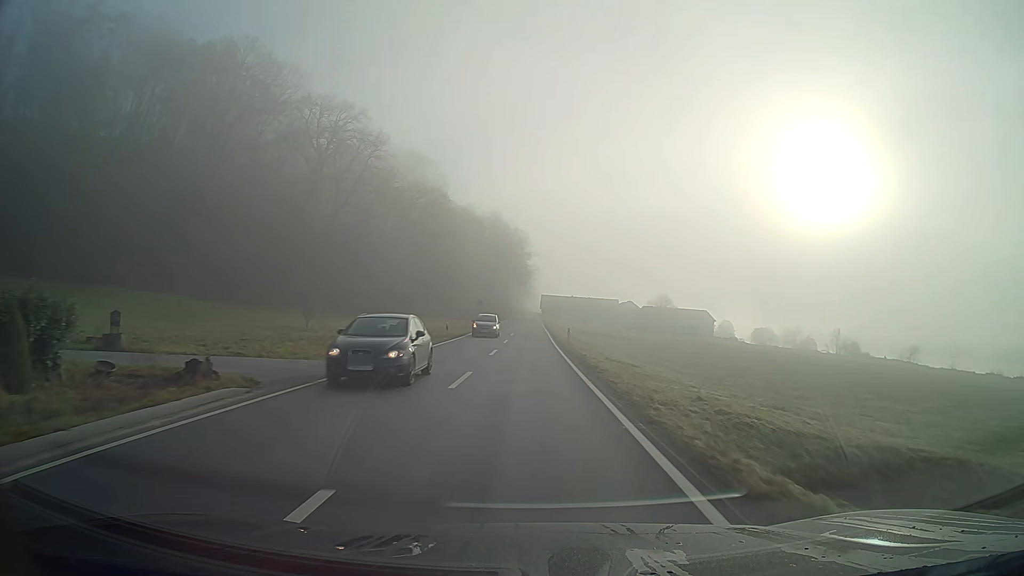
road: secondary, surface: asphalt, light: Day
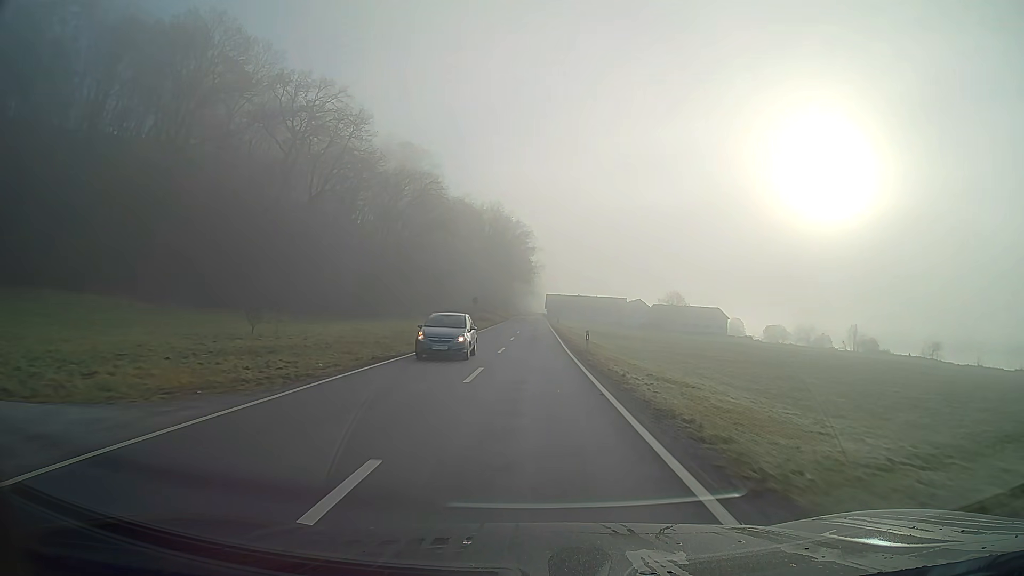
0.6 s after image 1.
(0.0, +10.9) m; 0°
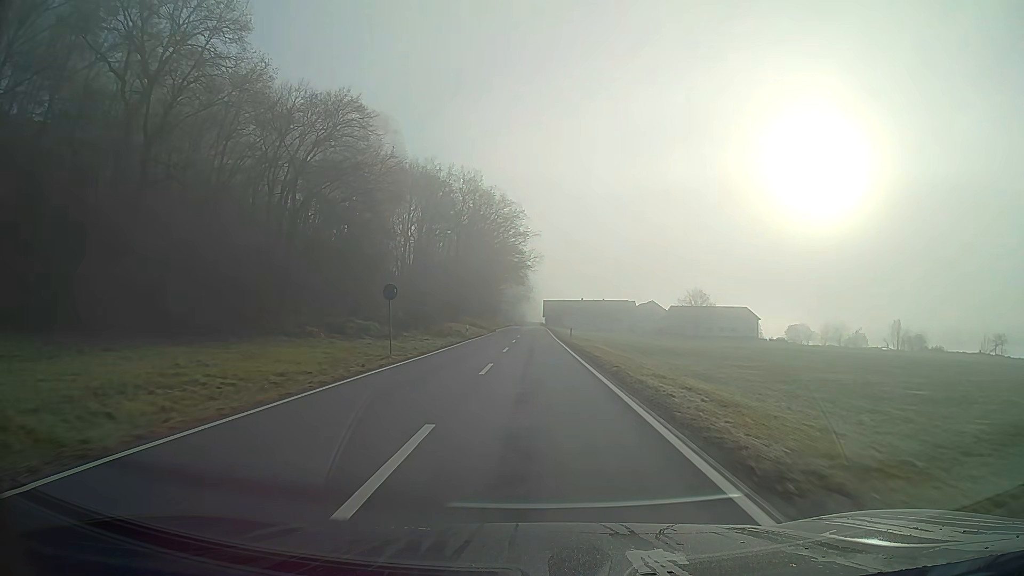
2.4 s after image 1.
(+0.1, +34.0) m; 0°
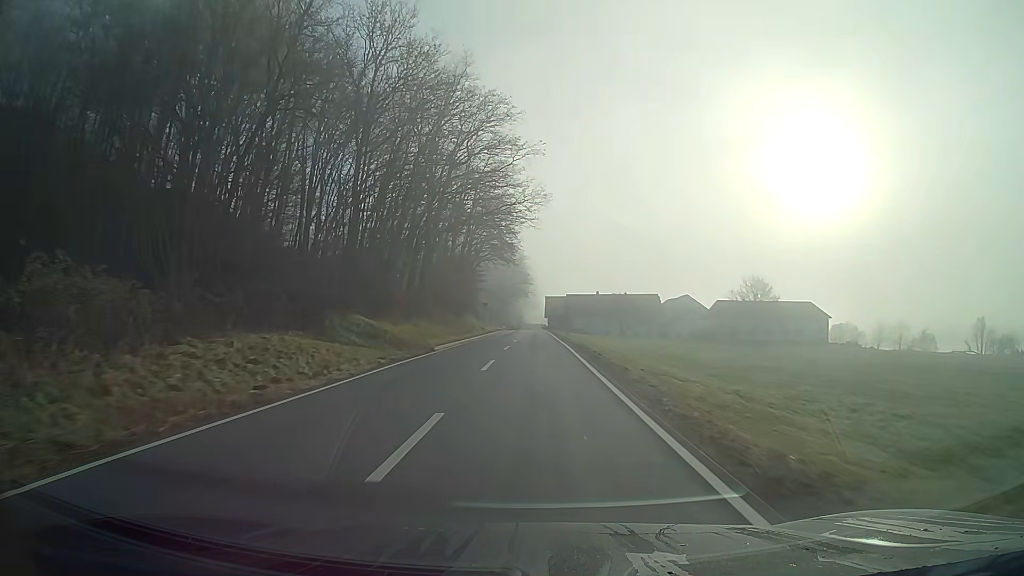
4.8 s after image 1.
(+0.1, +47.1) m; 0°
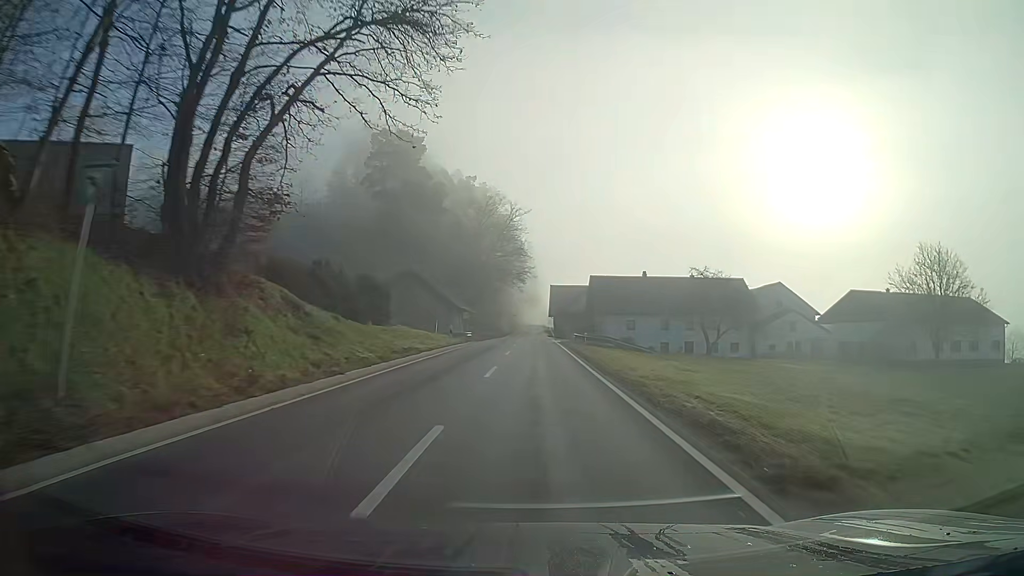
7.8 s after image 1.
(-0.2, +61.1) m; 0°
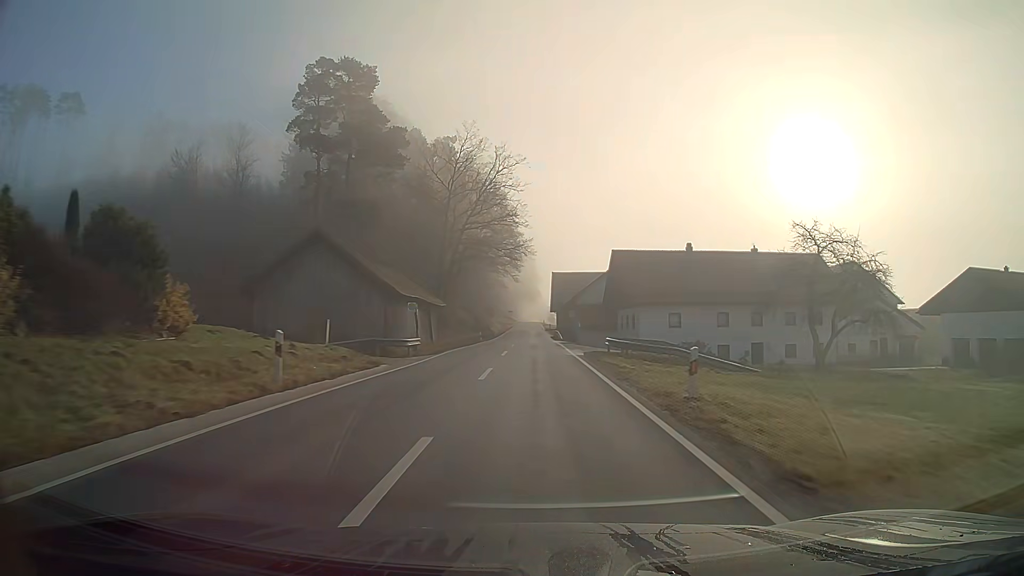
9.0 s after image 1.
(+0.1, +25.1) m; 0°
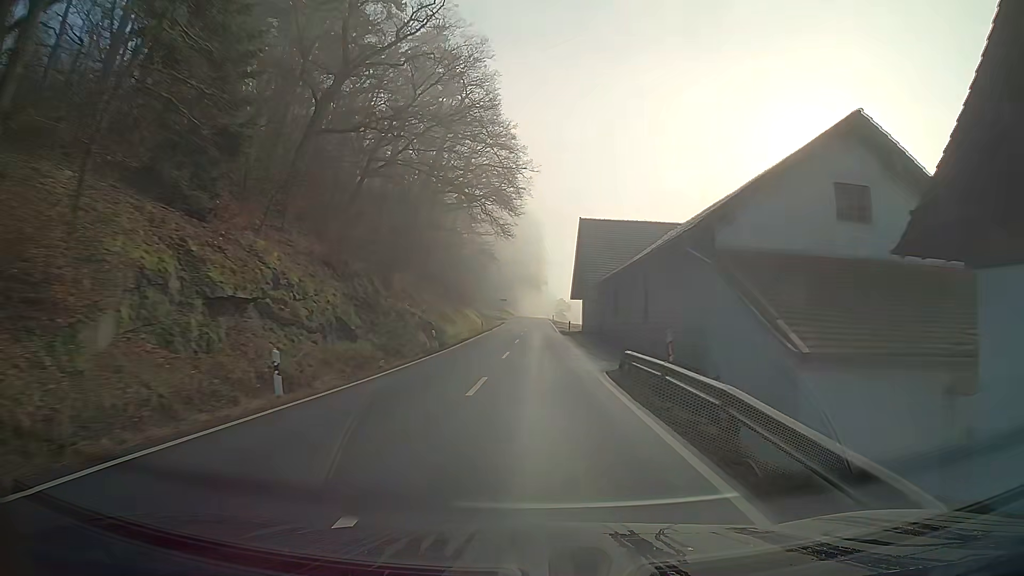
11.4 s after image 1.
(-0.1, +51.4) m; 0°
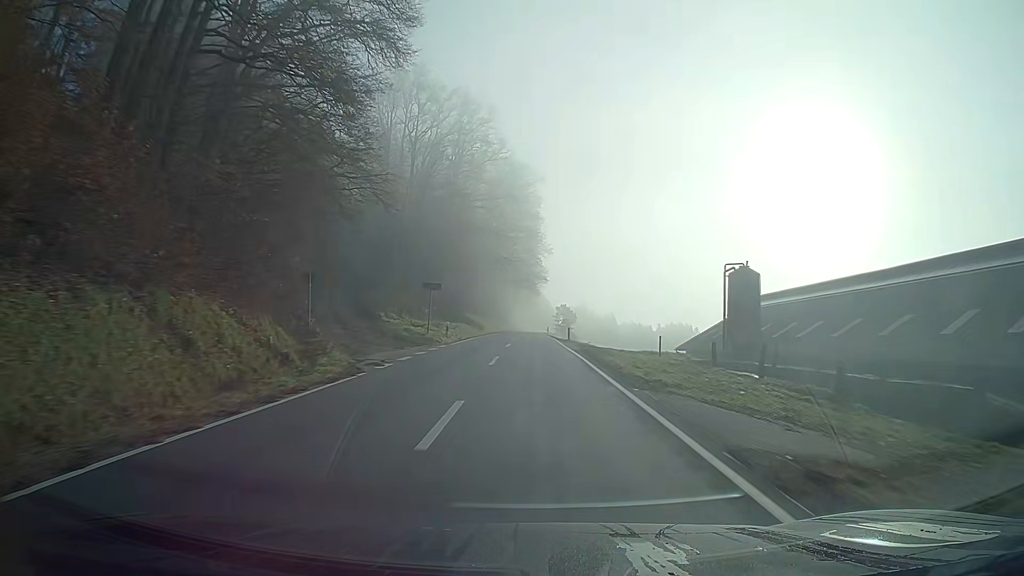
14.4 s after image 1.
(+0.4, +65.8) m; 0°
